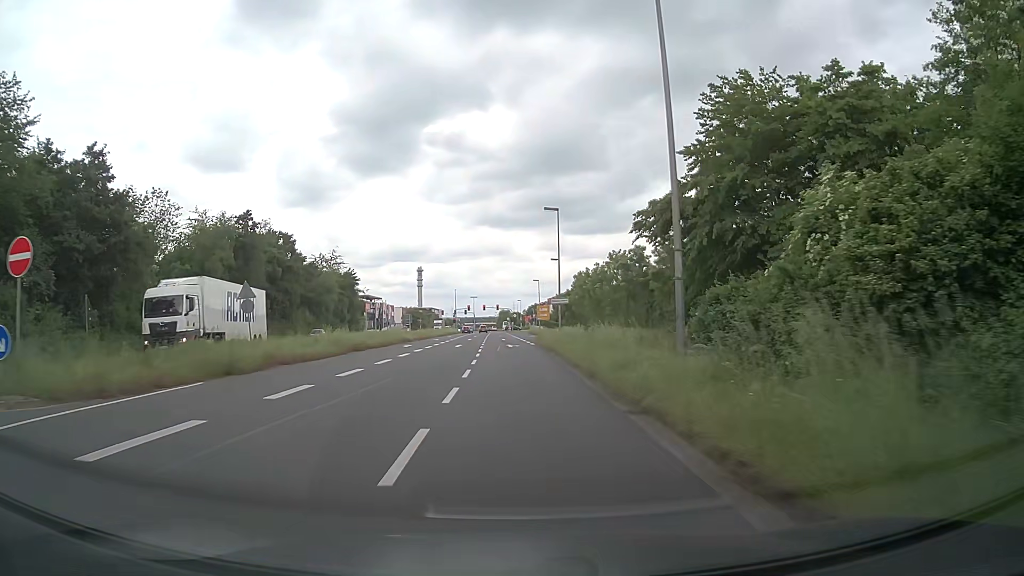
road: primary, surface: asphalt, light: Day
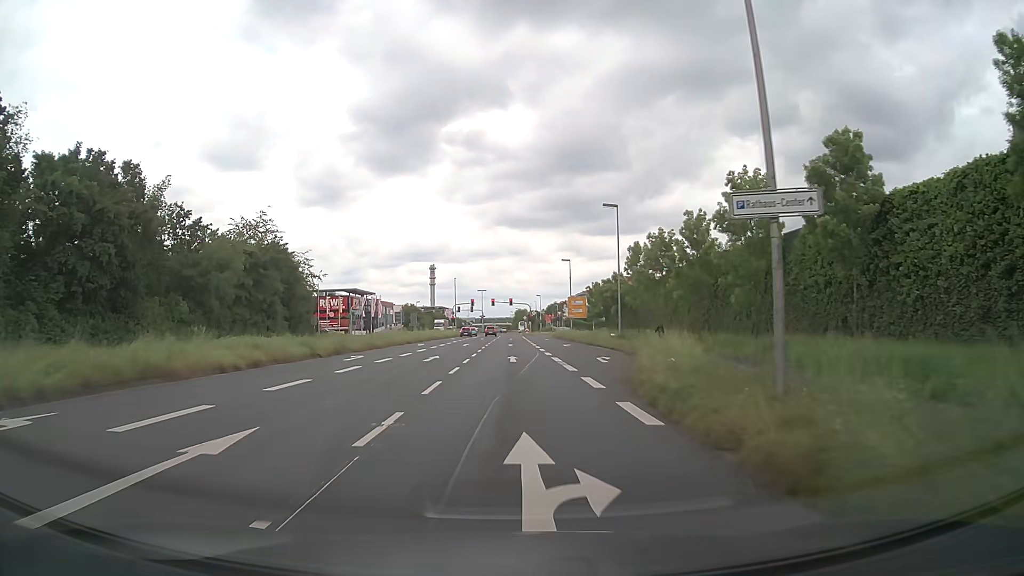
(-0.4, +40.3) m; -2°
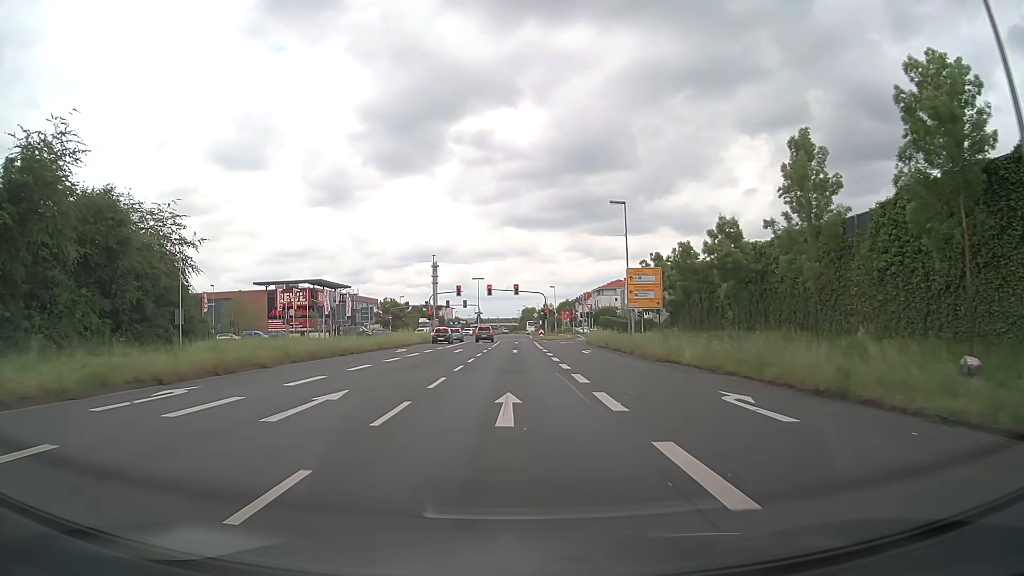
(0.0, +40.3) m; 0°
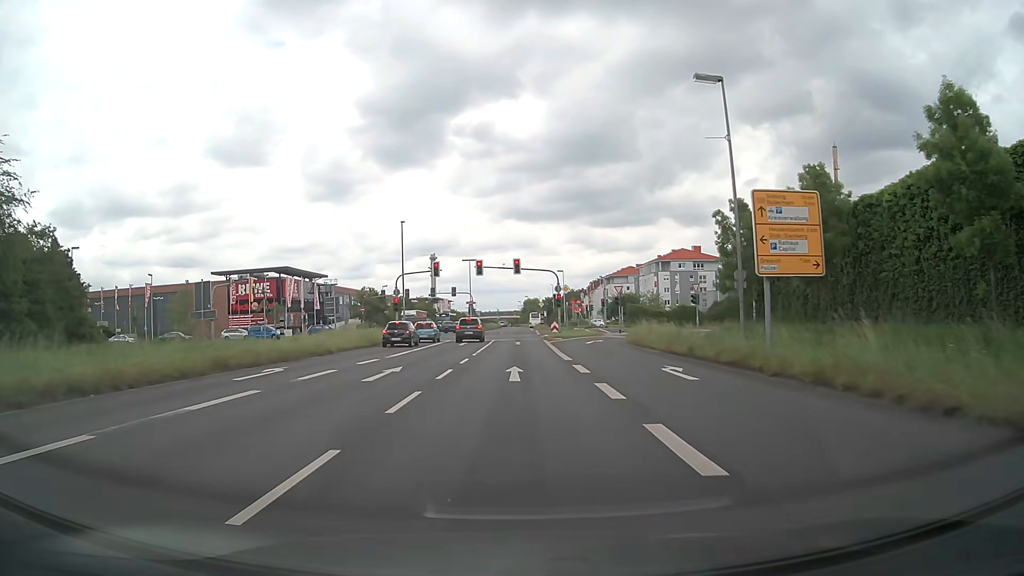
(-0.1, +23.0) m; 0°
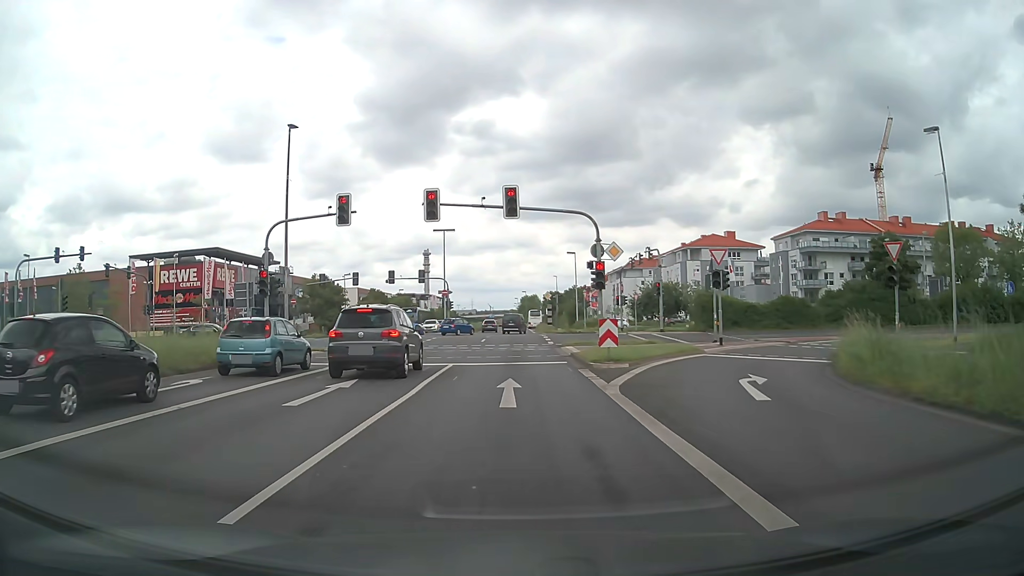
(-0.1, +29.8) m; 0°
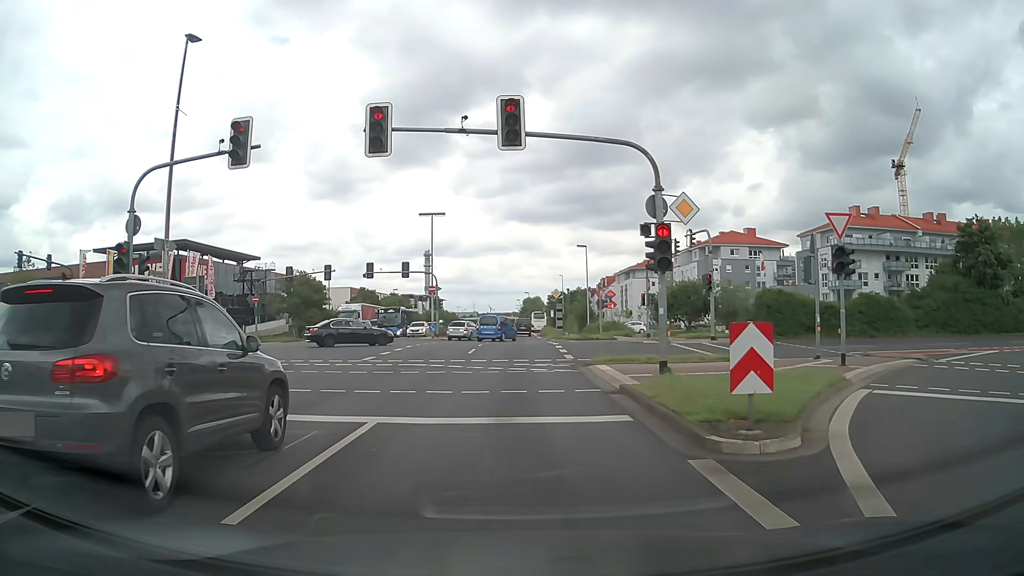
(0.0, +10.9) m; 0°
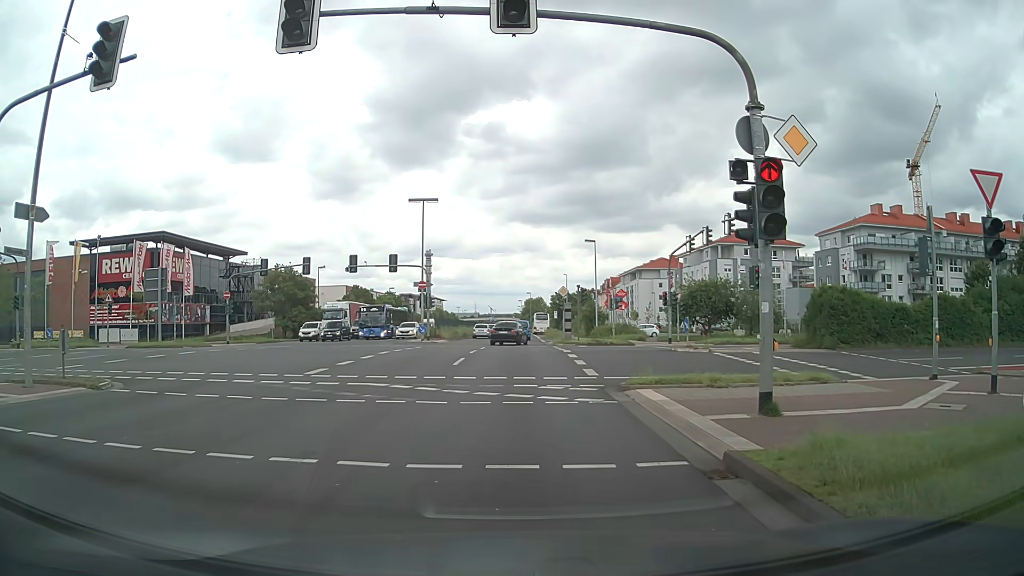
(0.0, +6.3) m; -2°
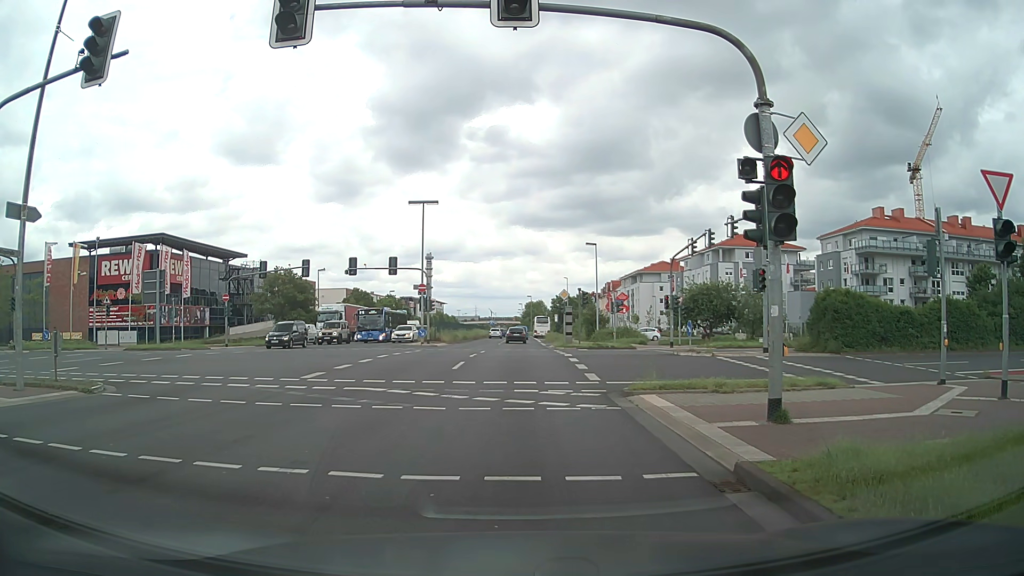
(0.0, +0.4) m; 0°
(0, +10) (+1, +20) (+1, +30) (+1, +40) (+2, +50) (+2, +60) (+3, +70) (+3, +80) (+4, +90) (+4, +100) m
